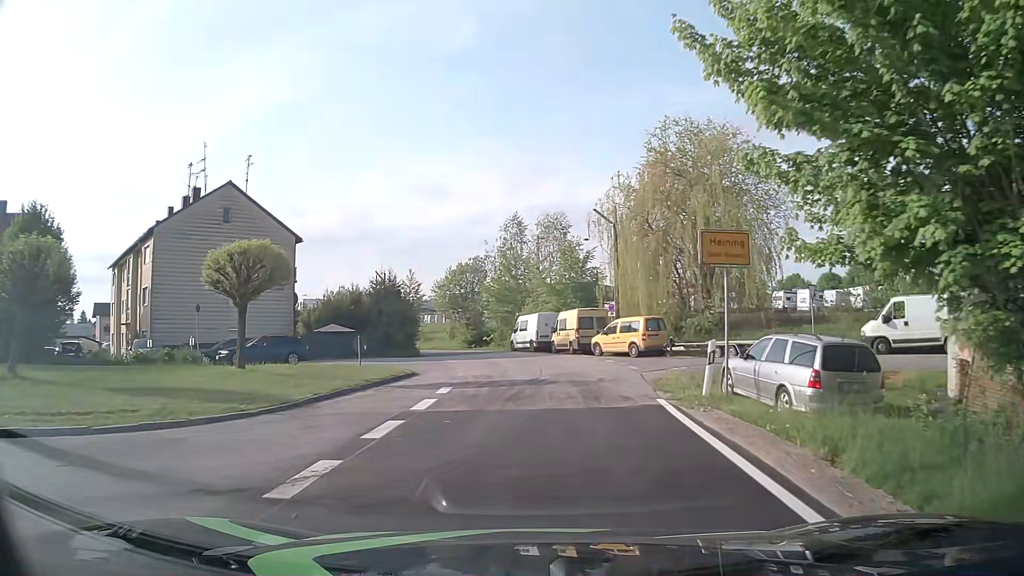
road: residential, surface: asphalt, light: Day
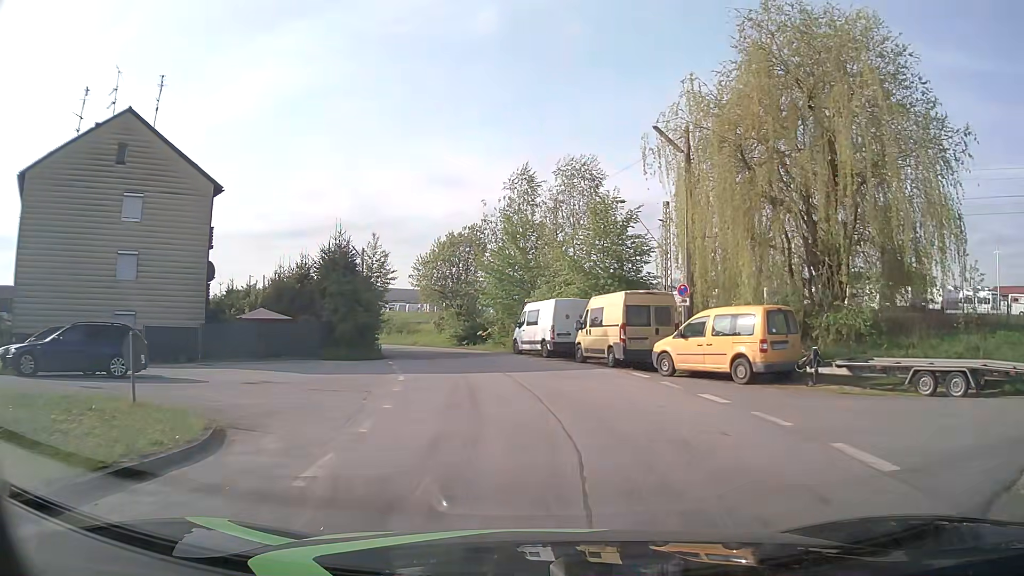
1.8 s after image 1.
(0.0, +14.6) m; -1°
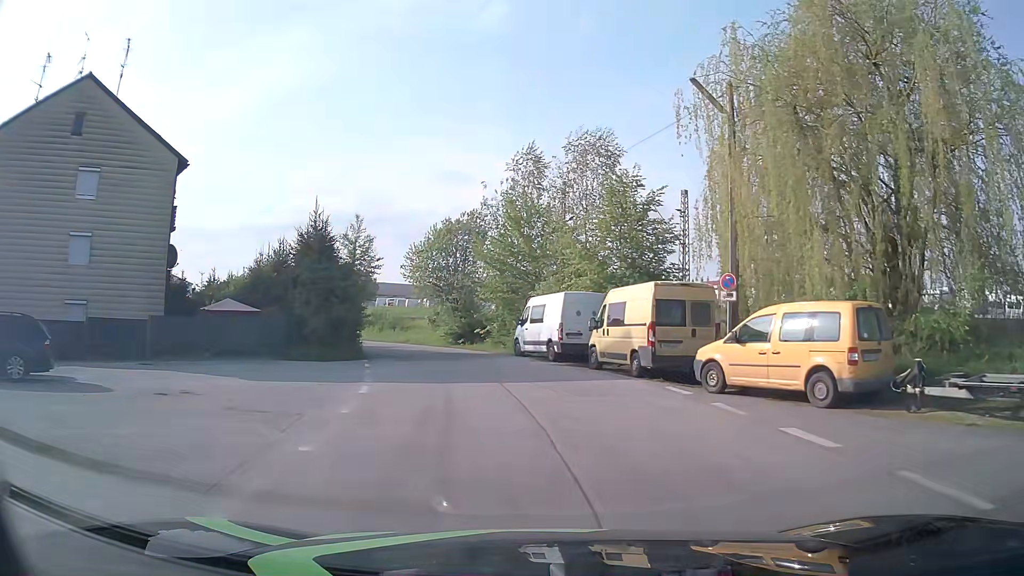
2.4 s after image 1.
(0.0, +4.4) m; 0°
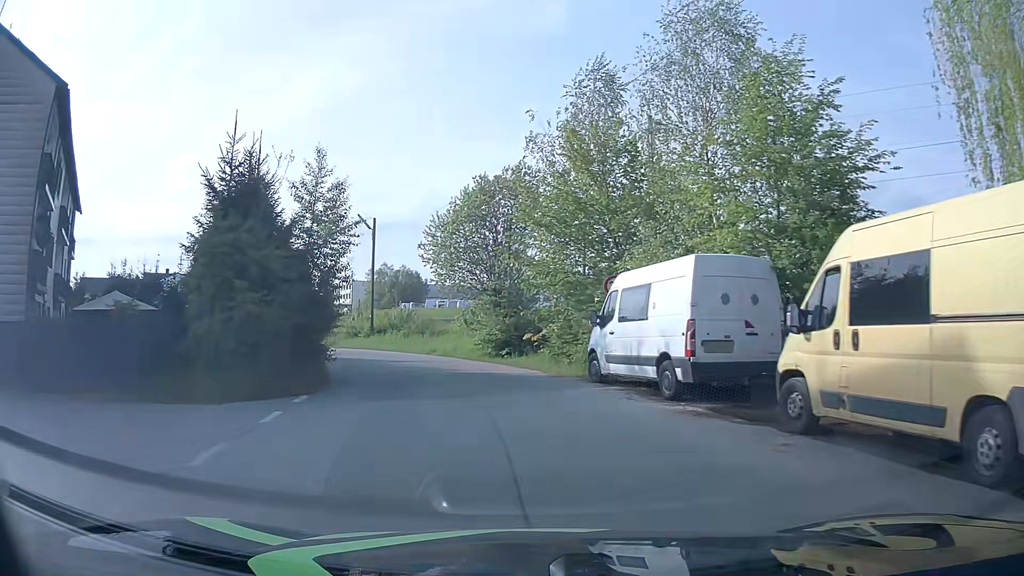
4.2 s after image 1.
(-0.4, +12.7) m; -5°
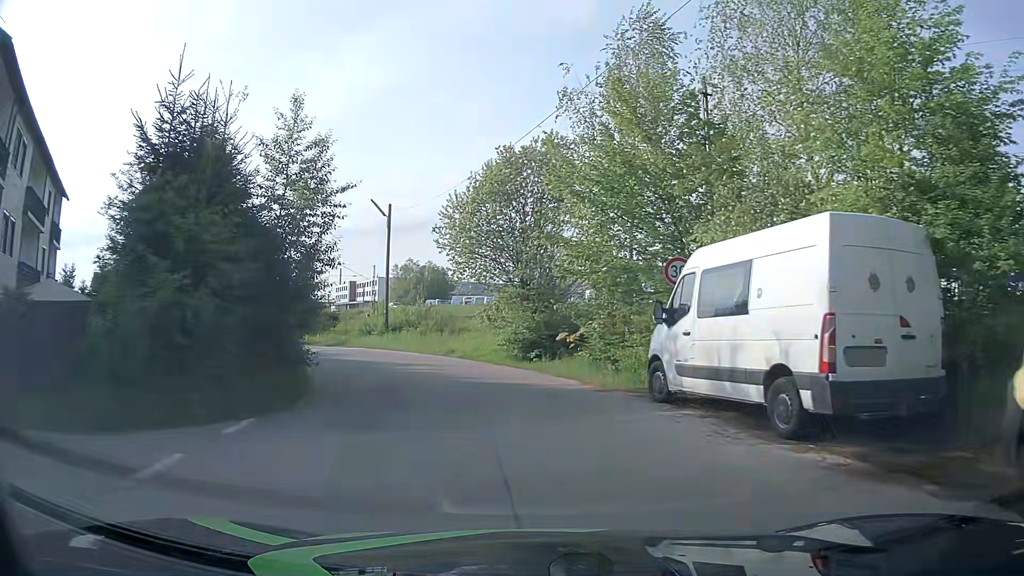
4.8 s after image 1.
(-0.1, +4.3) m; -3°
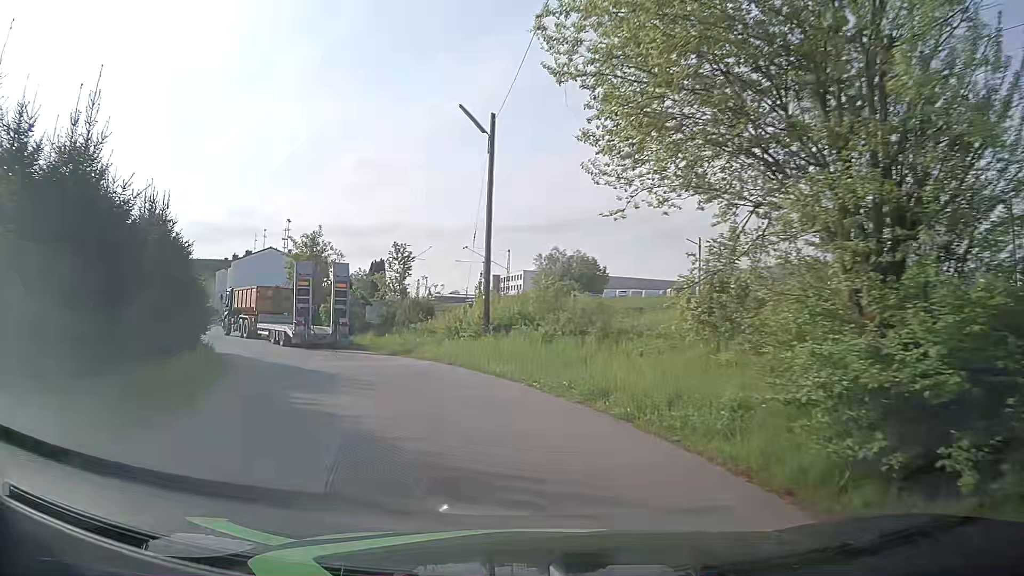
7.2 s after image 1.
(-1.6, +17.4) m; -12°
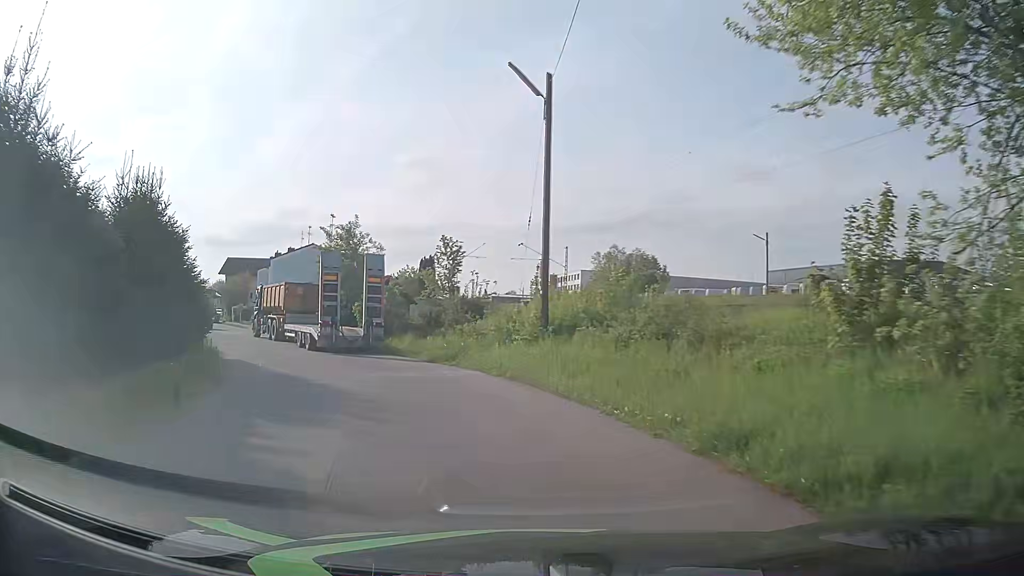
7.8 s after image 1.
(-0.2, +3.9) m; -6°
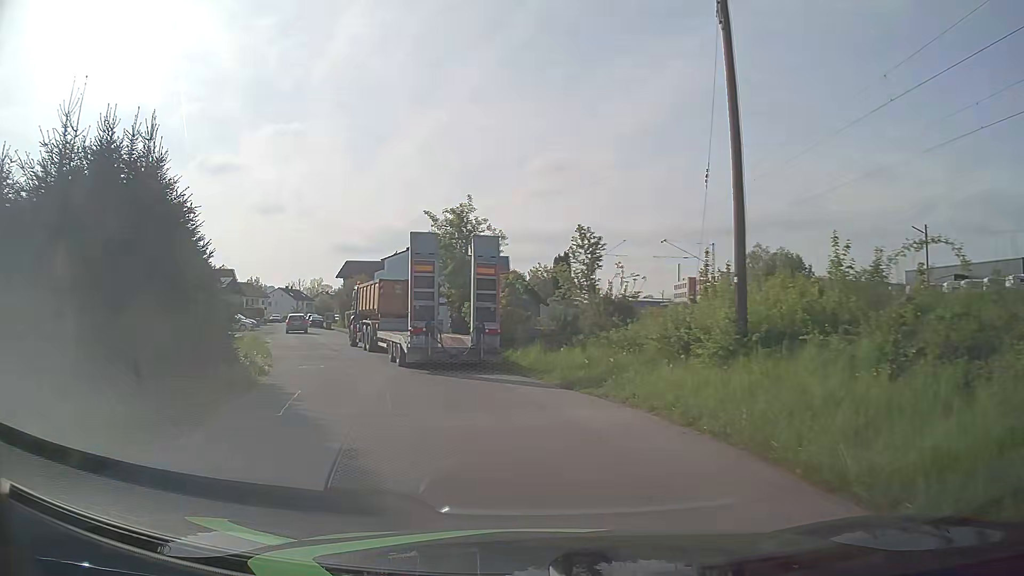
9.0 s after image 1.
(-0.5, +6.7) m; -11°
(-2, +10) (-6, +19) (-10, +28) (-13, +38) (-17, +47) (-21, +56) (-25, +65) (-29, +75) (-32, +84) (-36, +93) m
